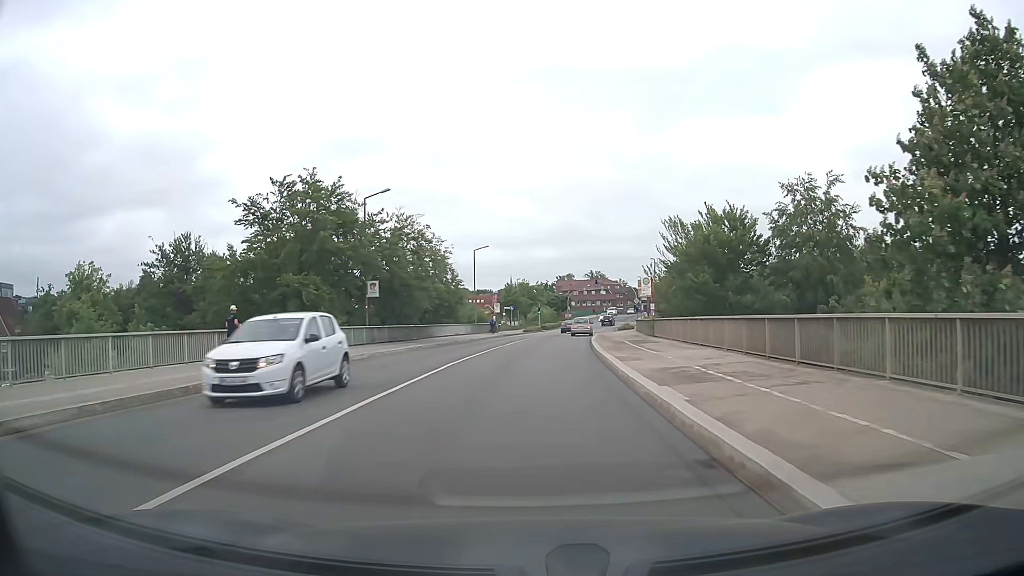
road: secondary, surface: asphalt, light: Day
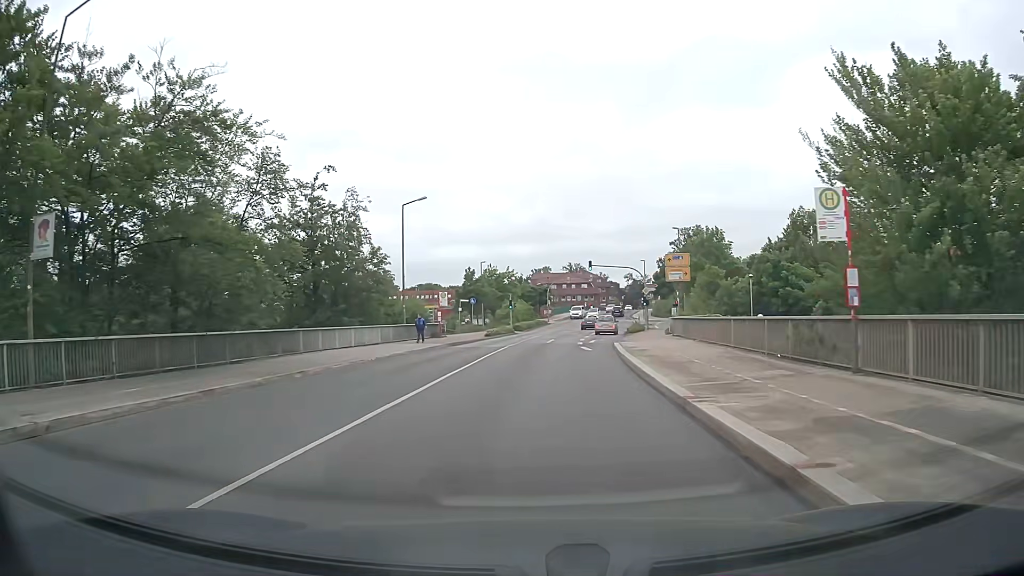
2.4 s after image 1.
(+0.6, +26.4) m; +2°
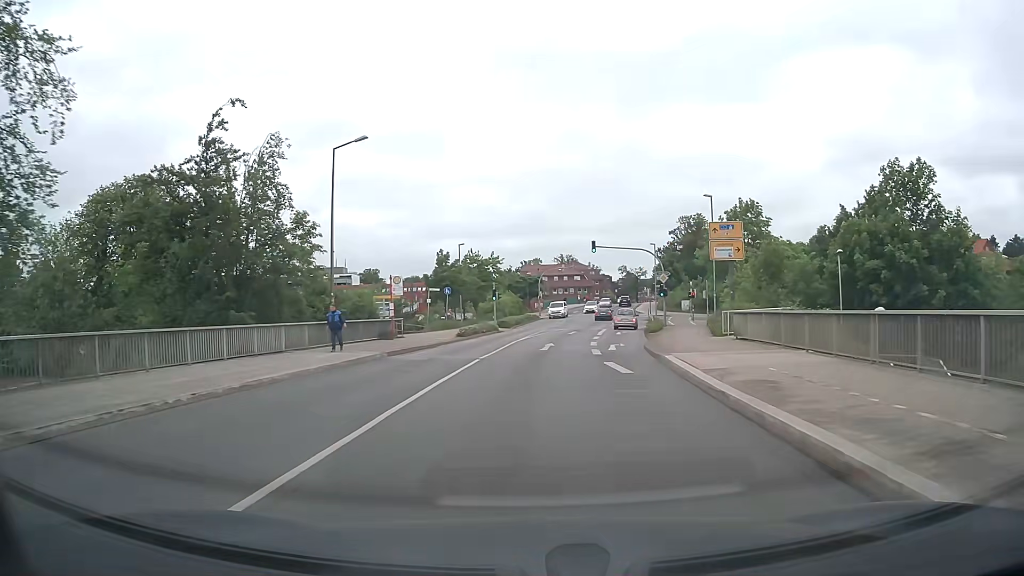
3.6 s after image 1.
(+0.1, +13.4) m; +1°
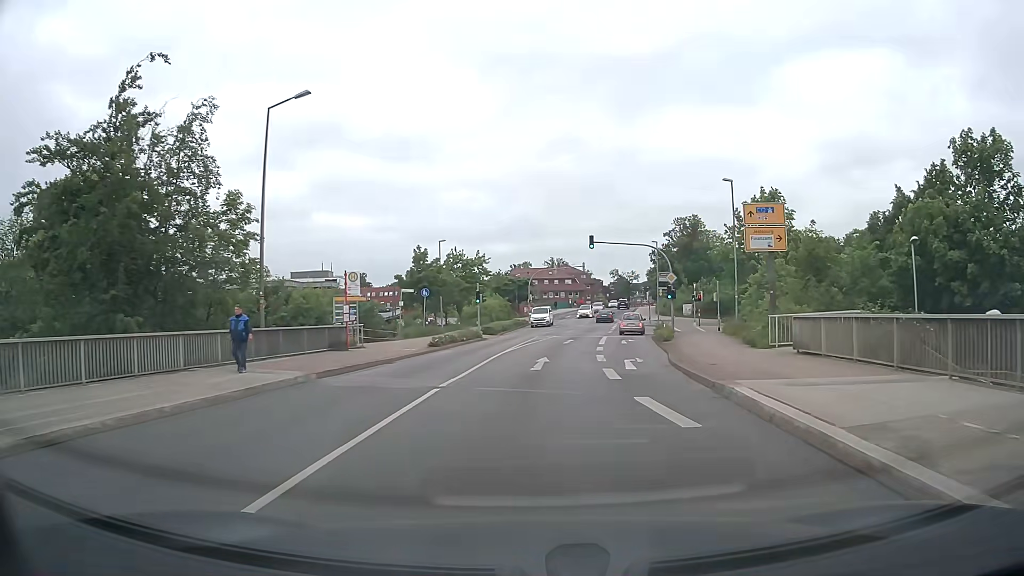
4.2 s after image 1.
(0.0, +6.8) m; 0°
